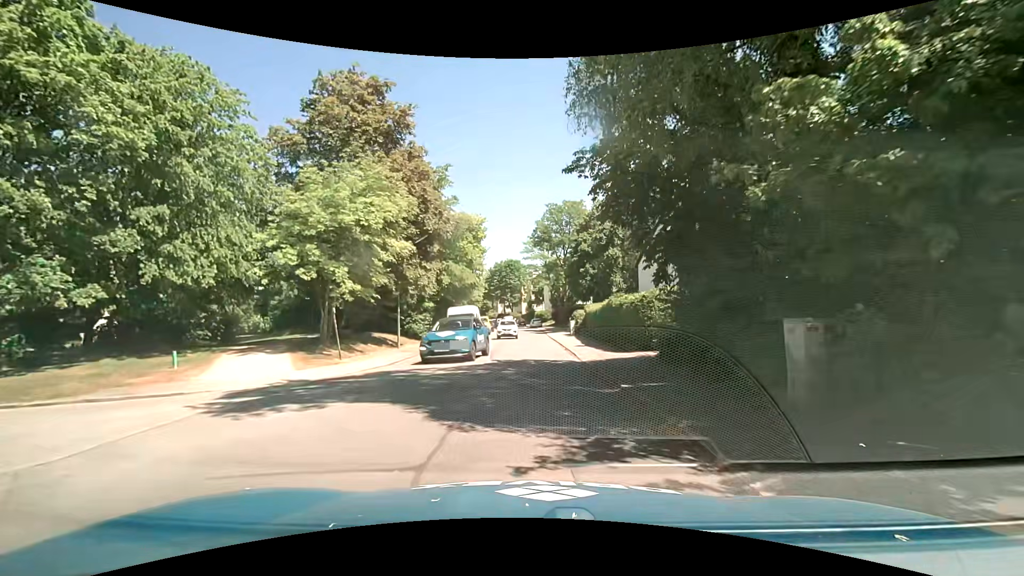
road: residential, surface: asphalt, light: Day
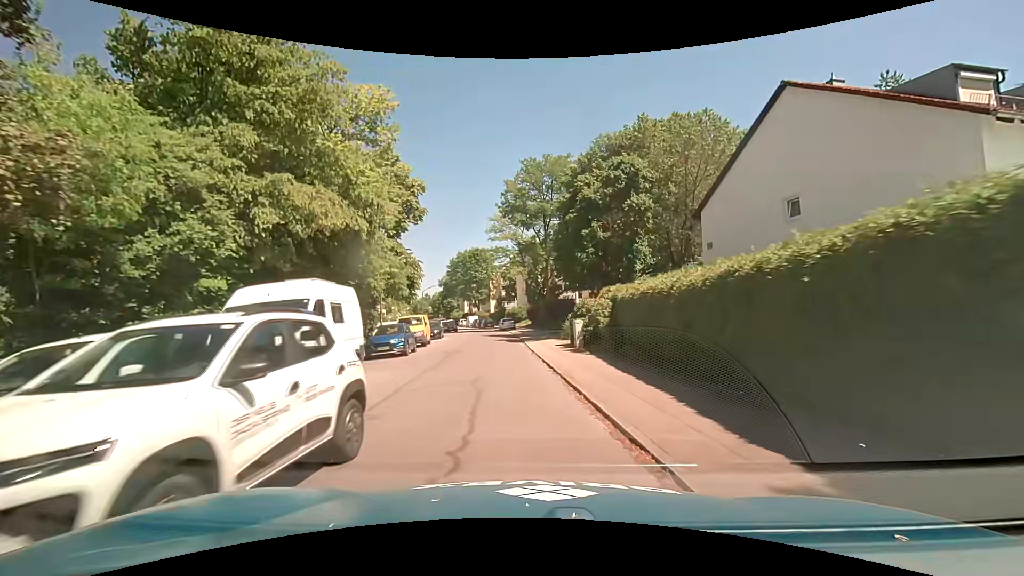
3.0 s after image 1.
(-0.1, +22.3) m; +2°
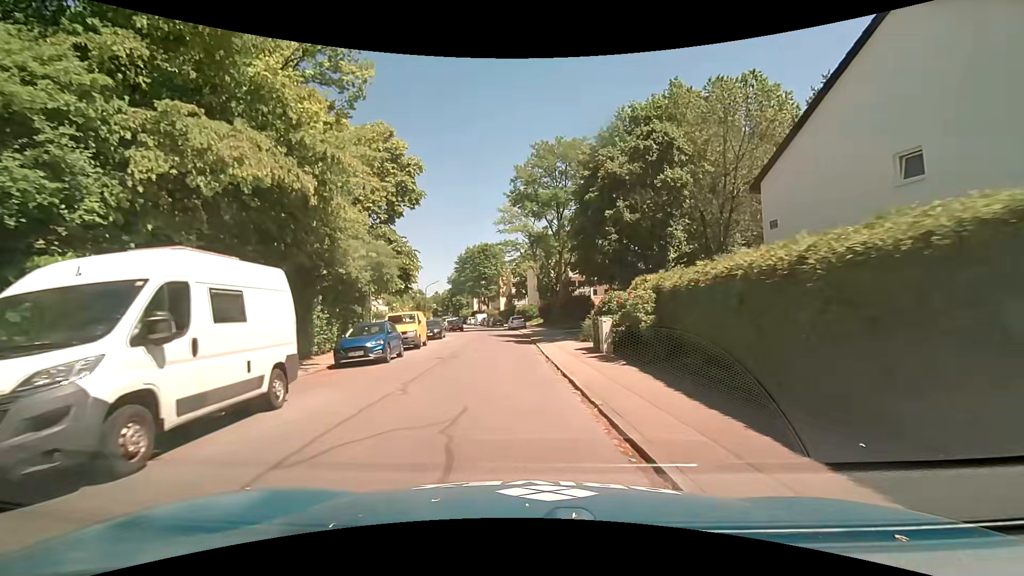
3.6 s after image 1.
(0.0, +4.8) m; -1°
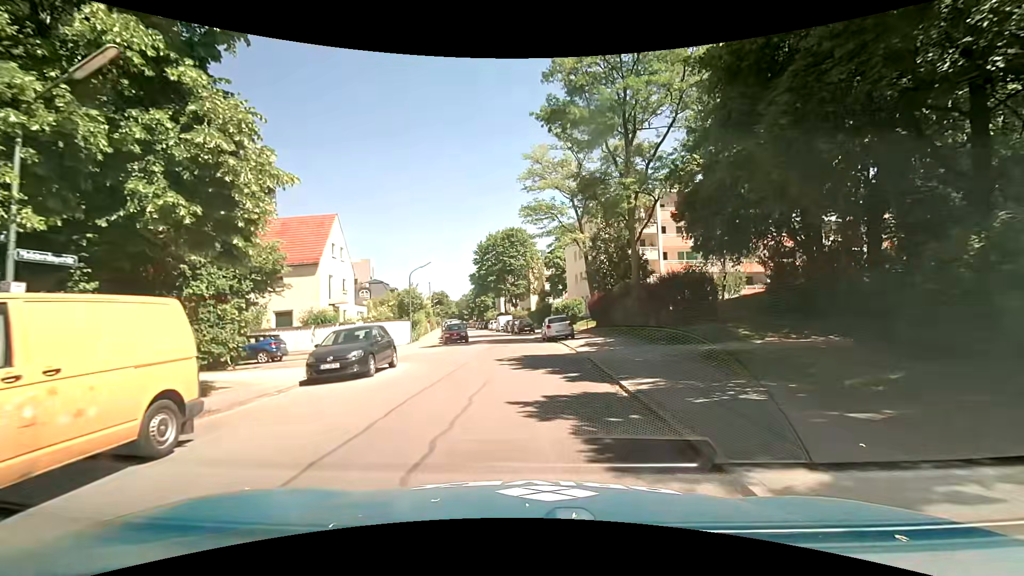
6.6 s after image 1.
(-1.0, +22.4) m; -4°
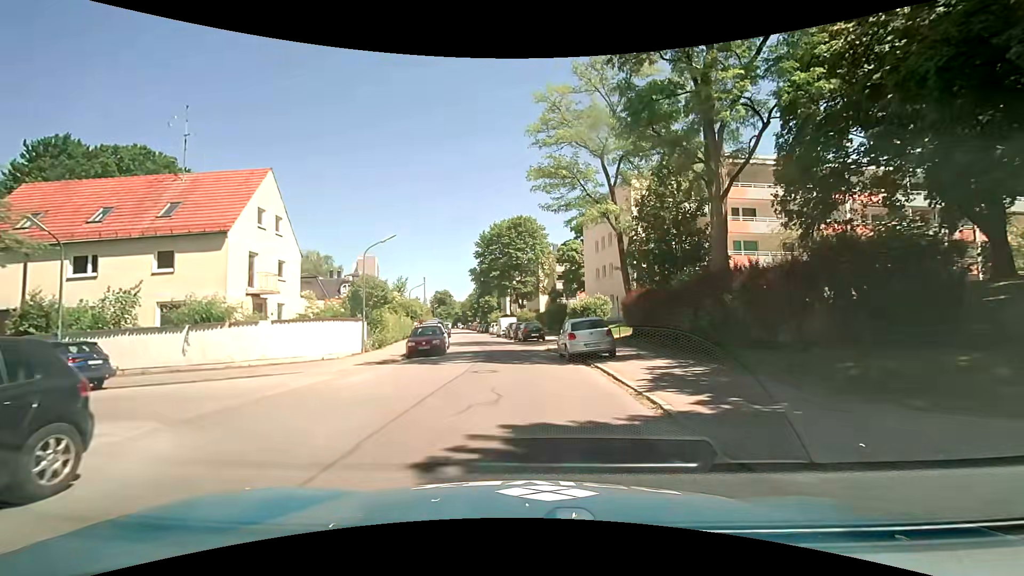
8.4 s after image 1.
(-0.1, +12.1) m; -1°
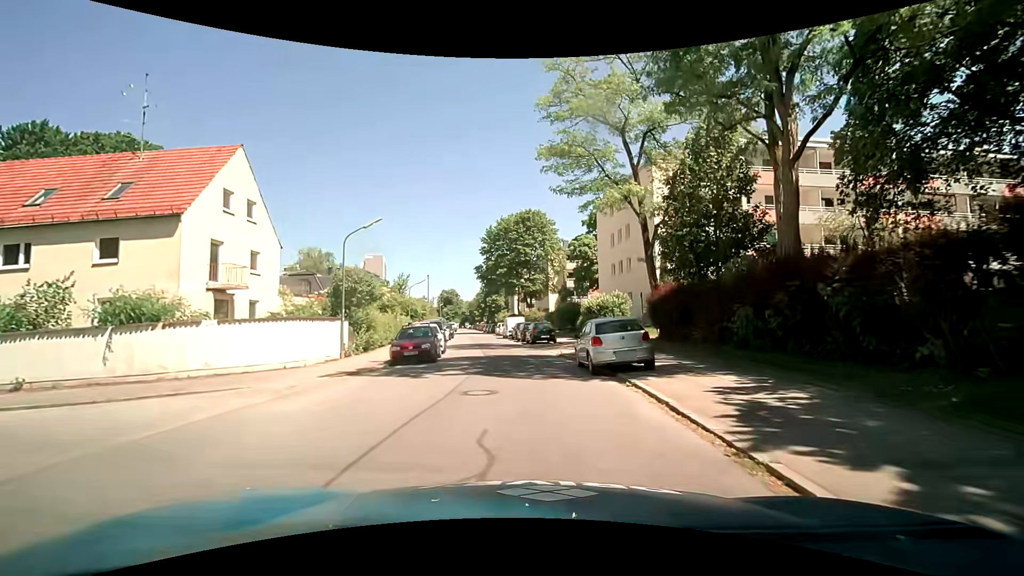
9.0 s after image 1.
(-0.1, +4.1) m; -2°
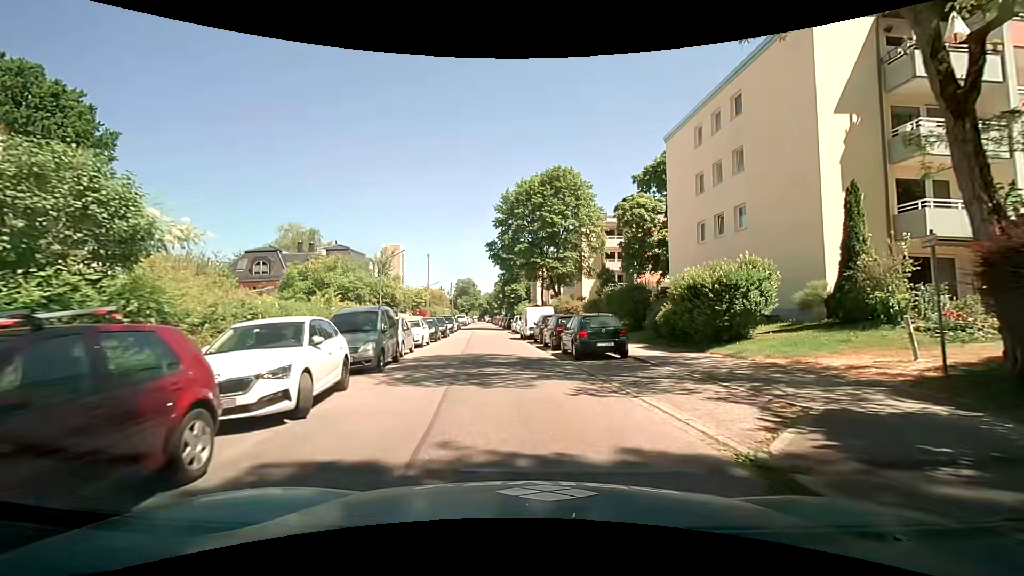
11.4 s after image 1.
(-0.4, +17.1) m; -1°
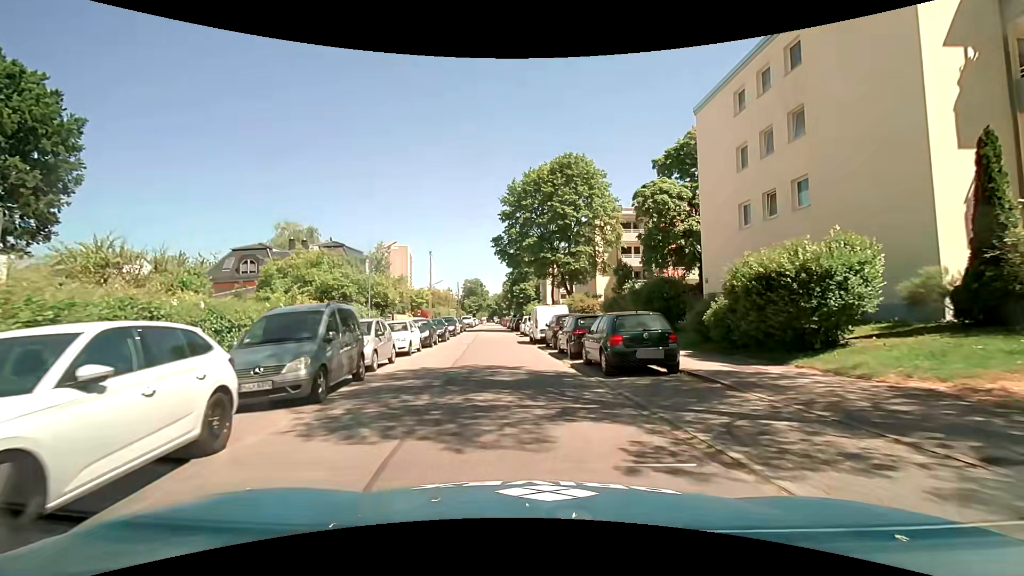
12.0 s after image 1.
(-0.1, +4.3) m; -2°
(0, +10) (-1, +20) (-2, +30) (-3, +40) (-3, +50) (-4, +60) (-5, +70) (-6, +80) (-6, +90) (-7, +100) m
